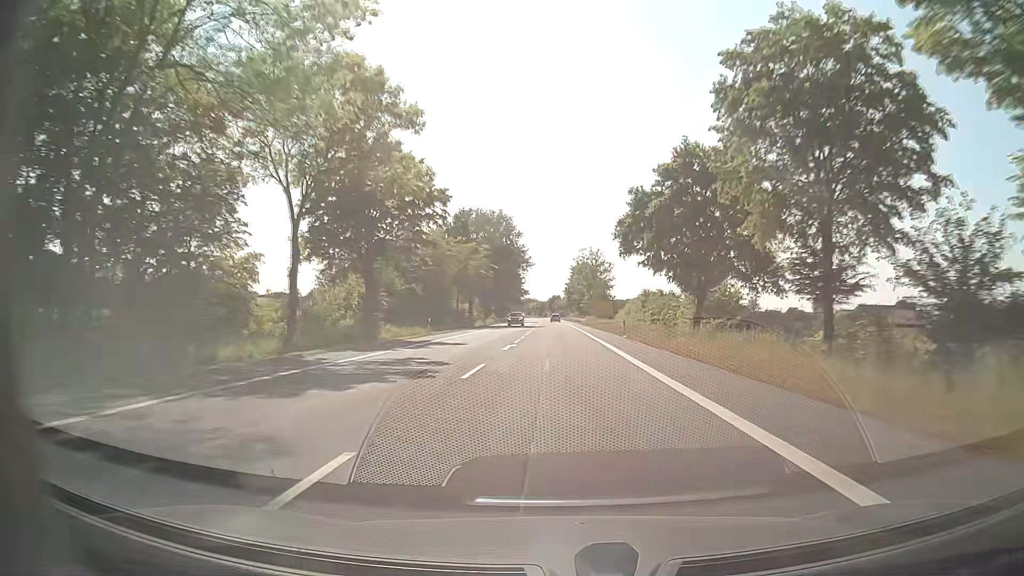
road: secondary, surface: asphalt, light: Day
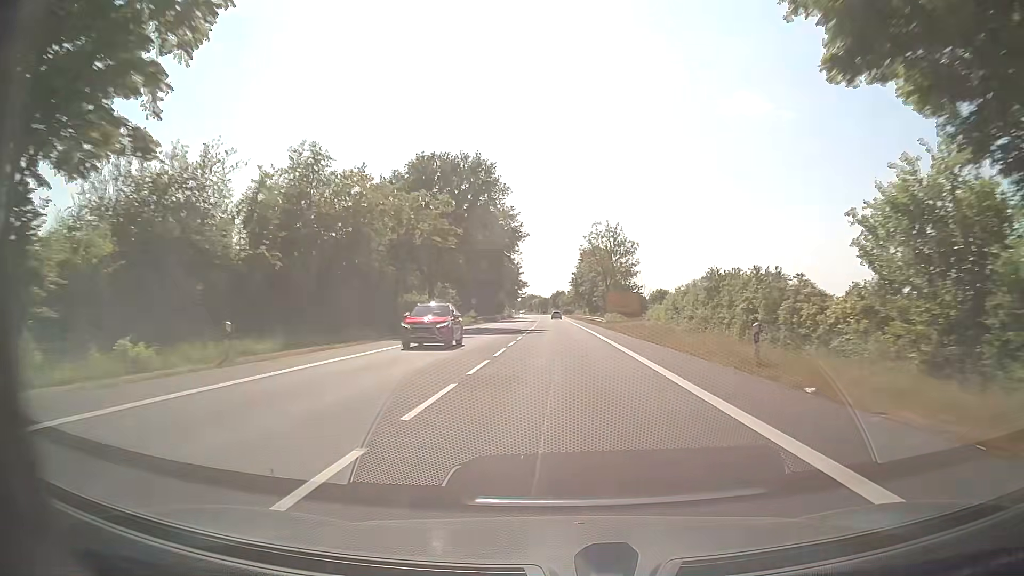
(-0.1, +29.5) m; -1°
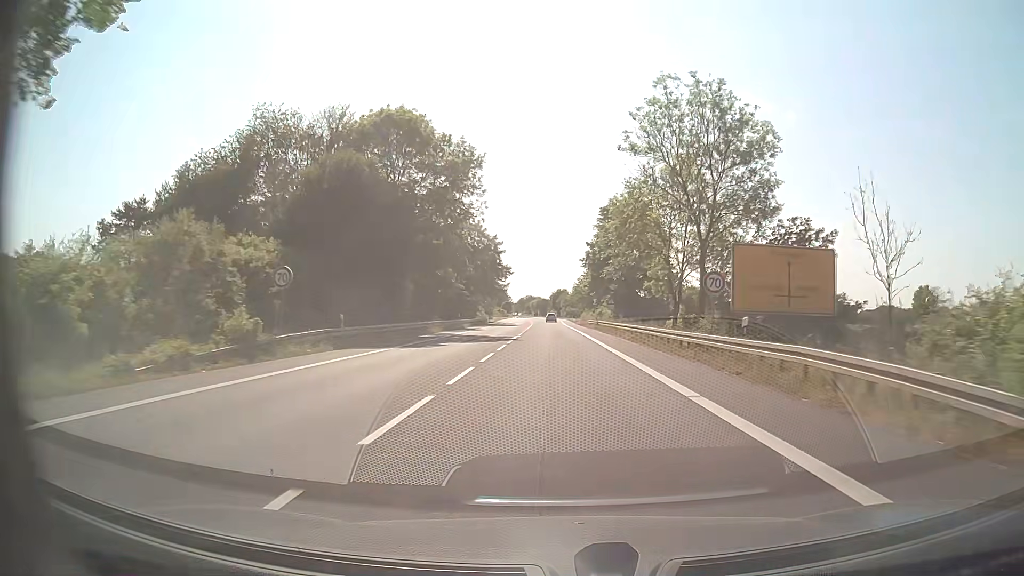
(0.0, +54.6) m; 0°
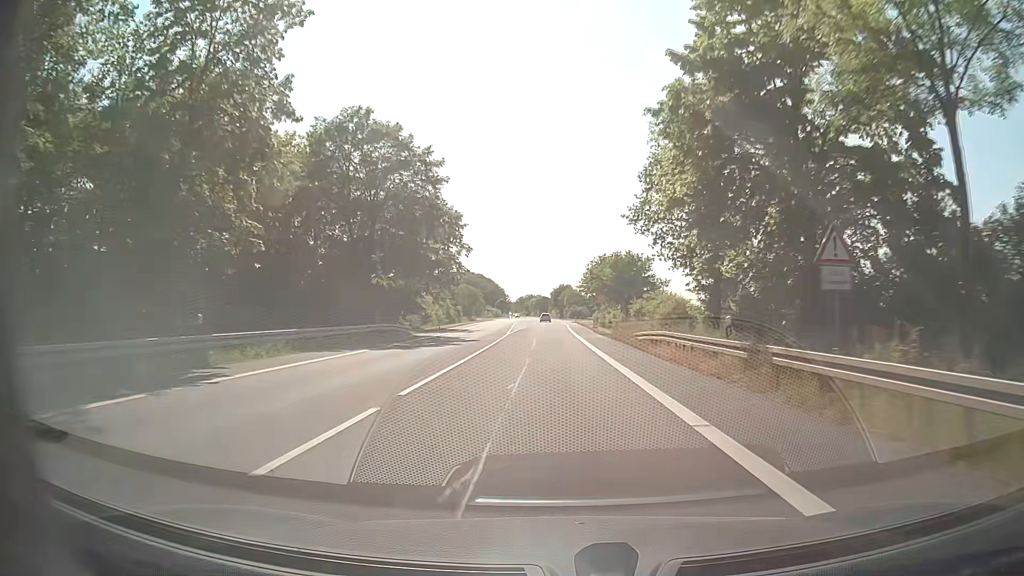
(-0.2, +48.7) m; 0°
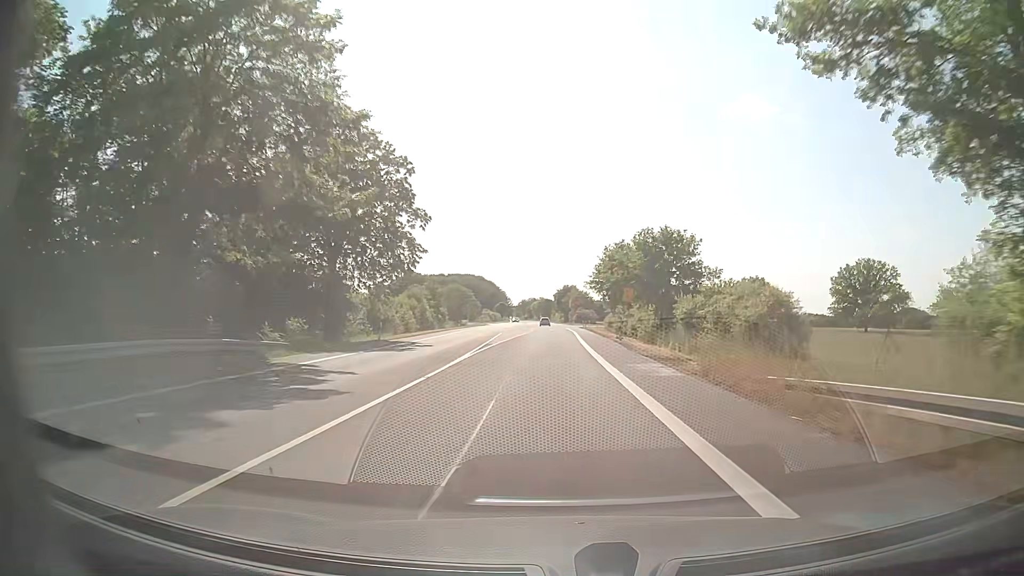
(0.0, +22.5) m; 0°
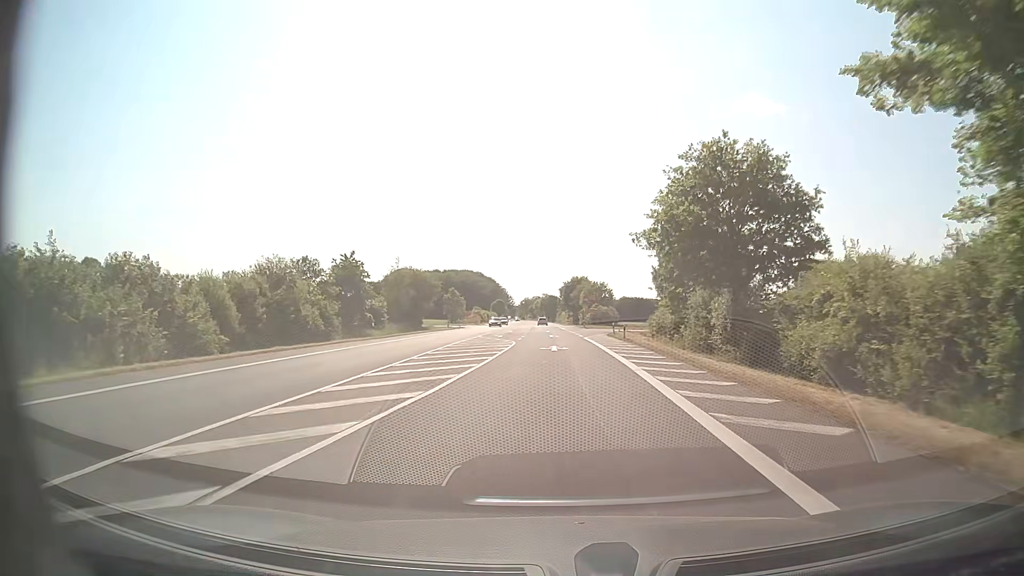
(-0.2, +45.3) m; -1°
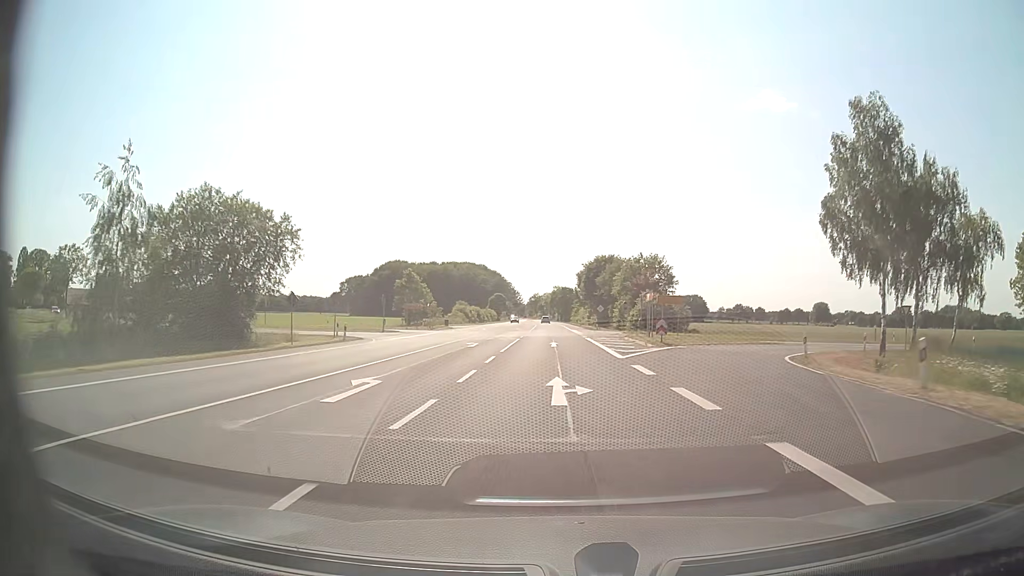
(-0.6, +57.1) m; -1°
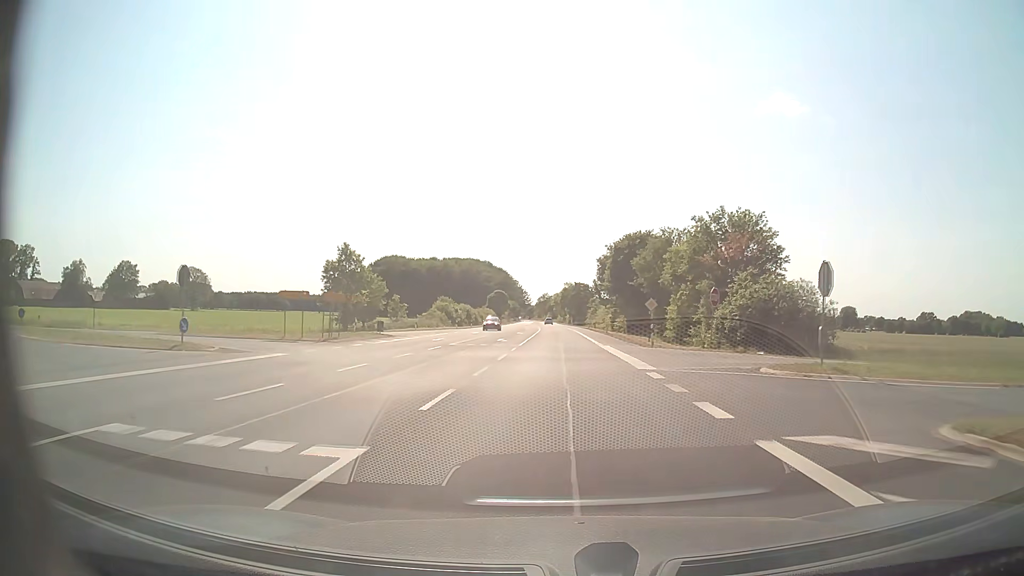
(-0.3, +34.4) m; -1°
(0, +10) (0, +20) (0, +30) (0, +40) (0, +50) (0, +60) (0, +70) (0, +80) (0, +90) (-1, +100) m
